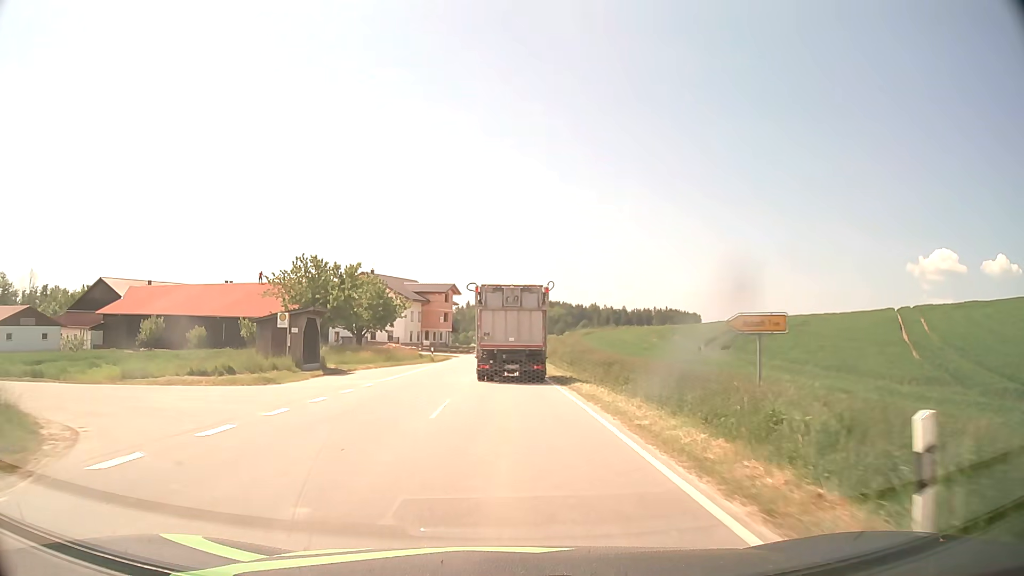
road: tertiary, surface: asphalt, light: Day
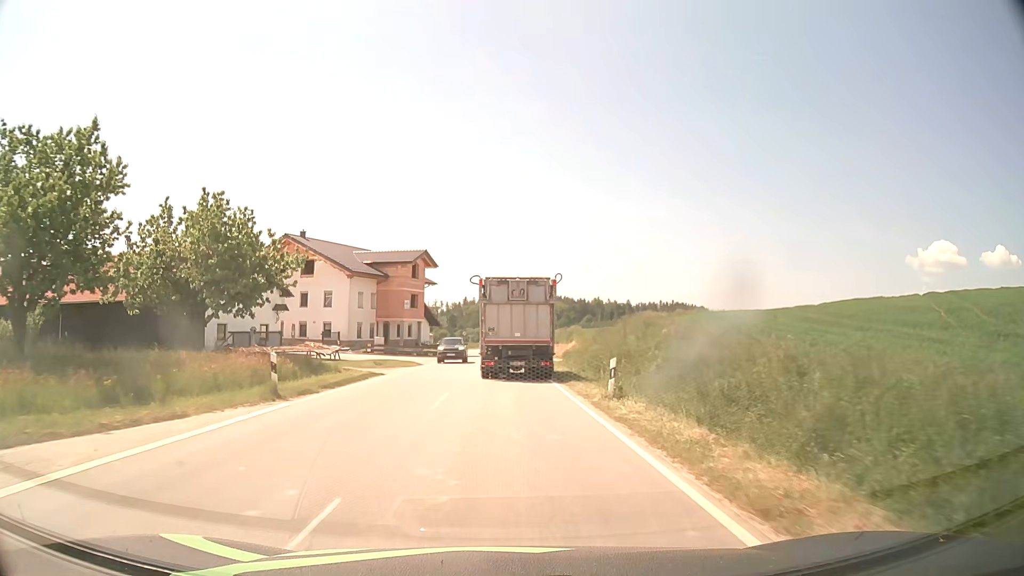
(0.0, +34.2) m; 0°
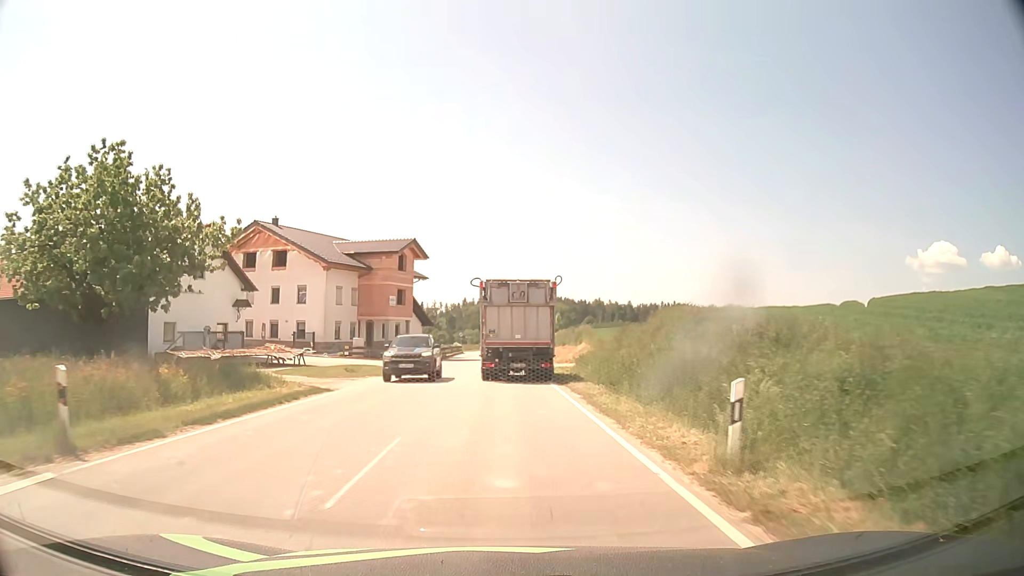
(0.0, +8.2) m; 0°
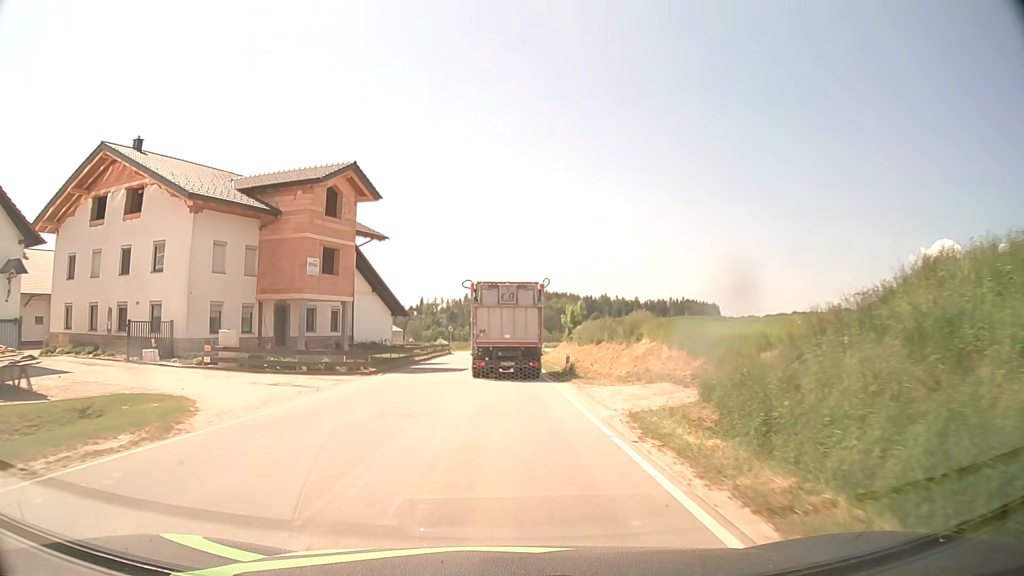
(0.0, +24.4) m; 0°
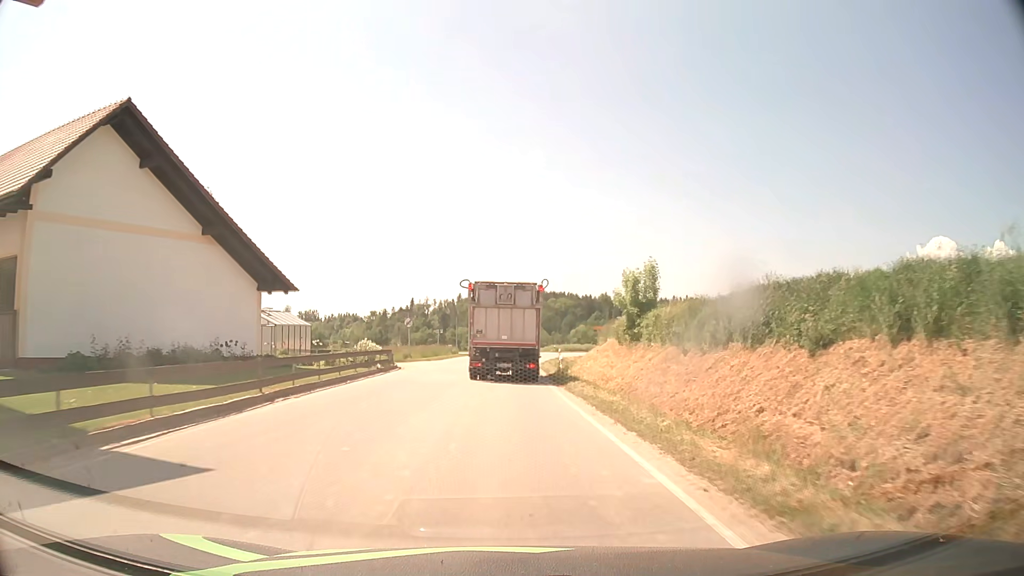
(-0.1, +33.1) m; 0°
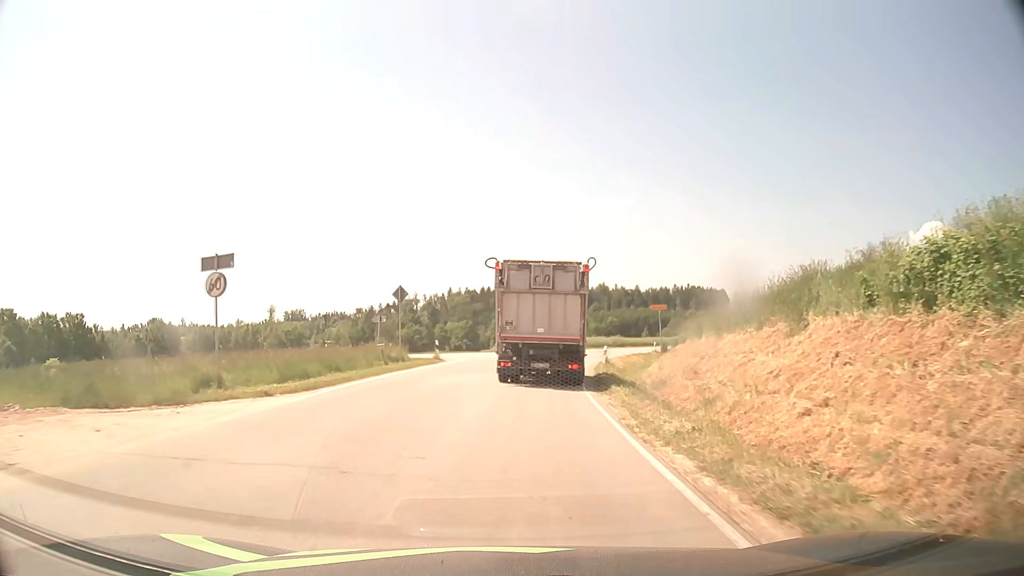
(0.0, +31.2) m; 0°
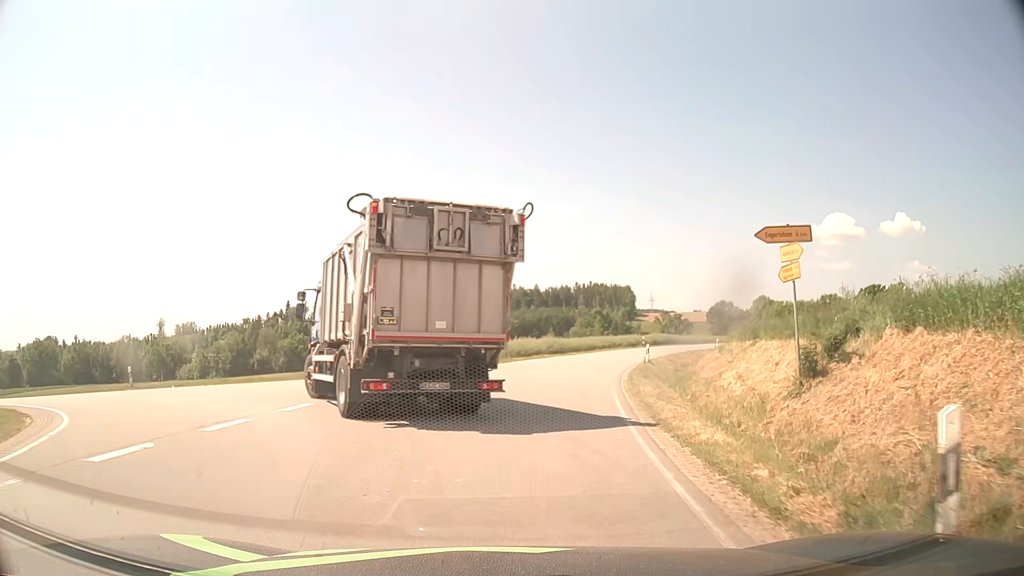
(+2.0, +29.9) m; +9°
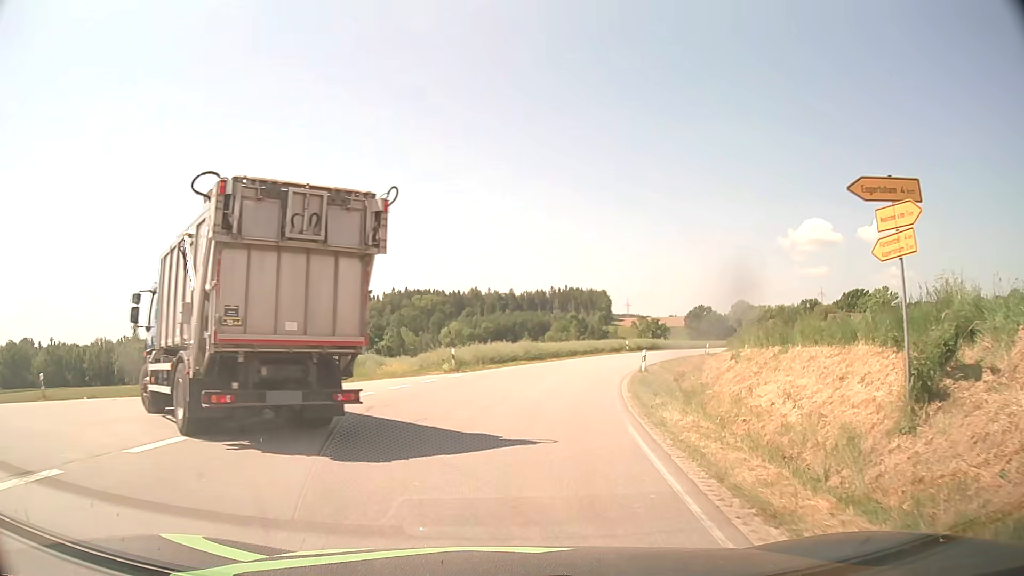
(+0.1, +4.9) m; +2°
(0, +10) (+1, +20) (+3, +30) (+6, +39) (+10, +49) (+14, +58) (+19, +66) (+24, +75) (+31, +83) (+37, +90) m
